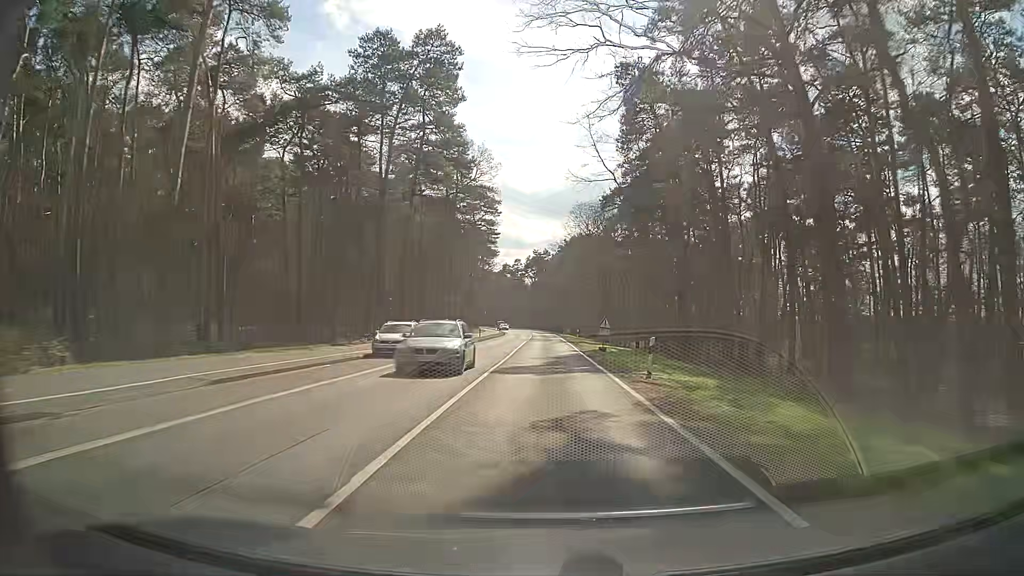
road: secondary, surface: asphalt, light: Day
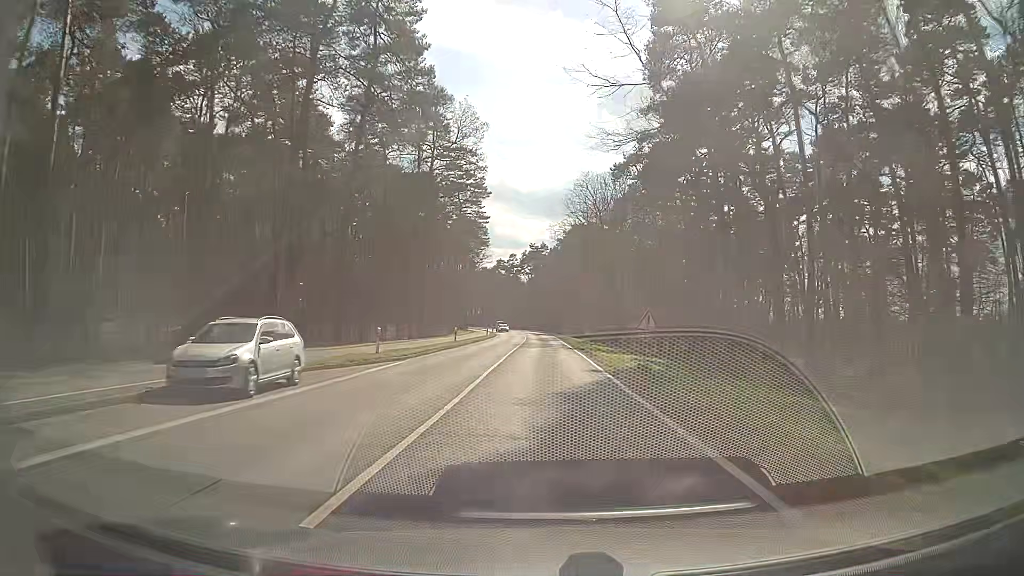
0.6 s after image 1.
(0.0, +15.8) m; 0°
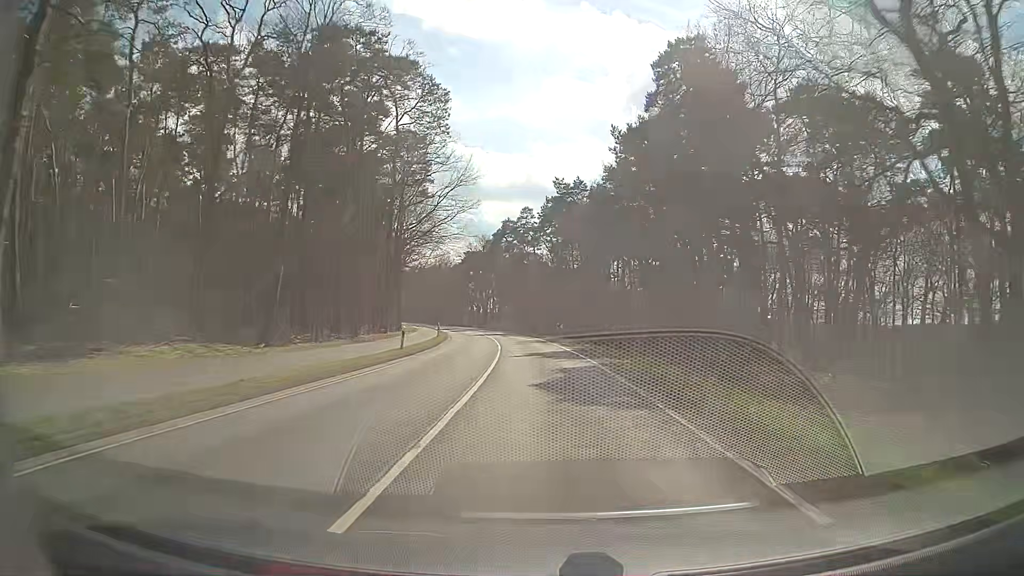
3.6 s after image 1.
(-0.3, +78.9) m; -2°
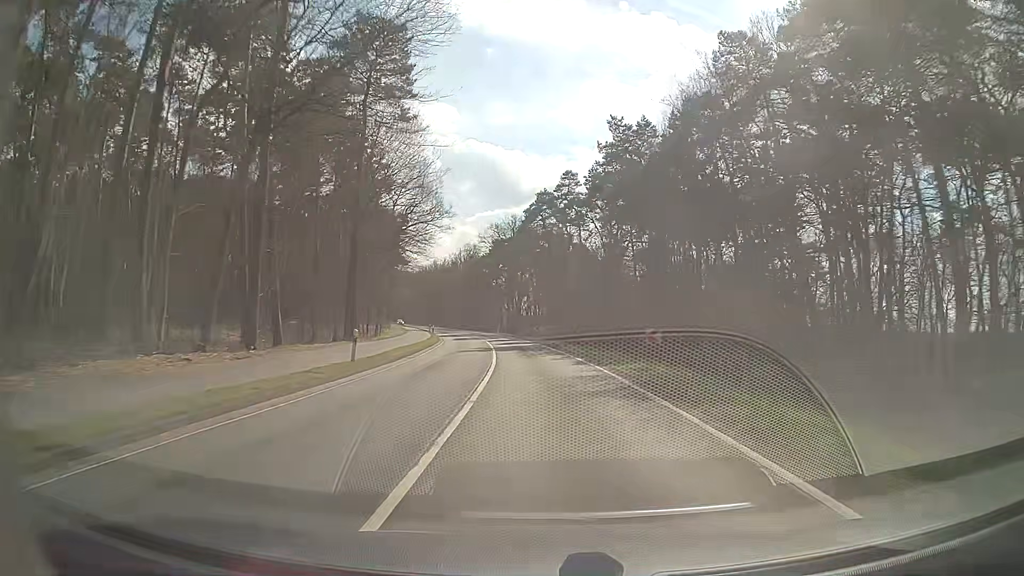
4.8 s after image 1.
(-0.8, +31.5) m; -3°
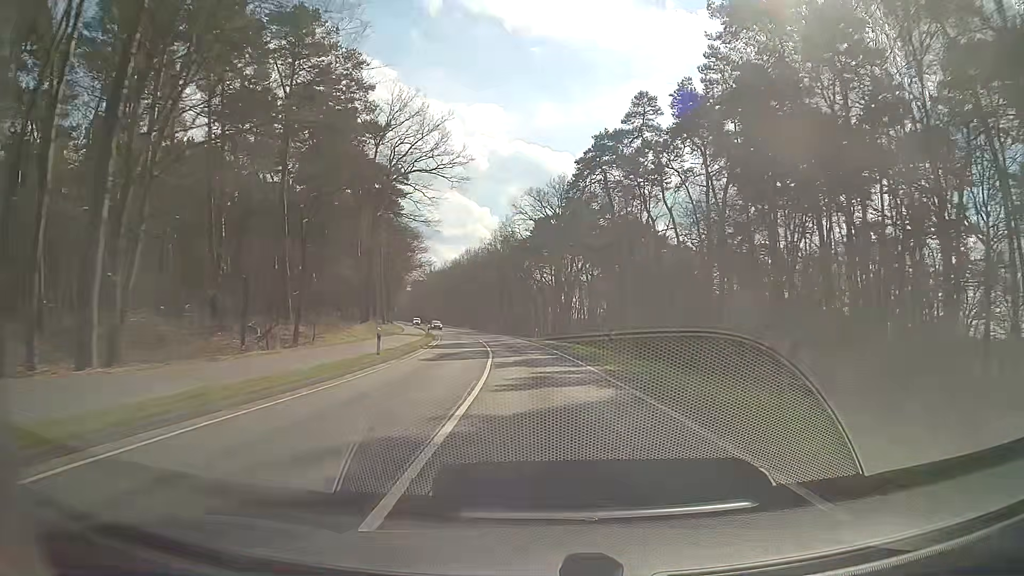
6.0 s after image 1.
(-1.1, +31.5) m; -4°
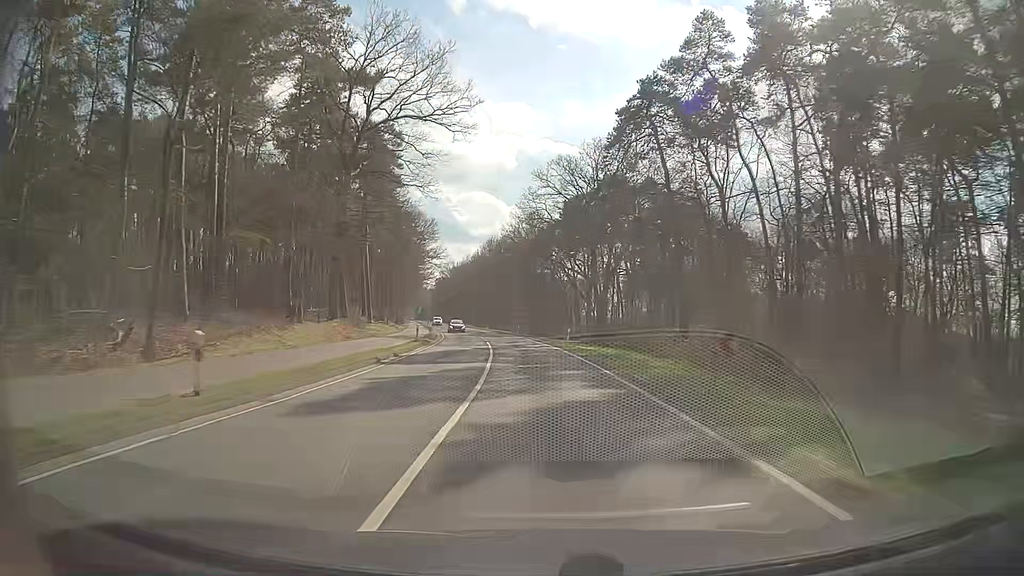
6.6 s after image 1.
(-0.3, +15.8) m; -3°
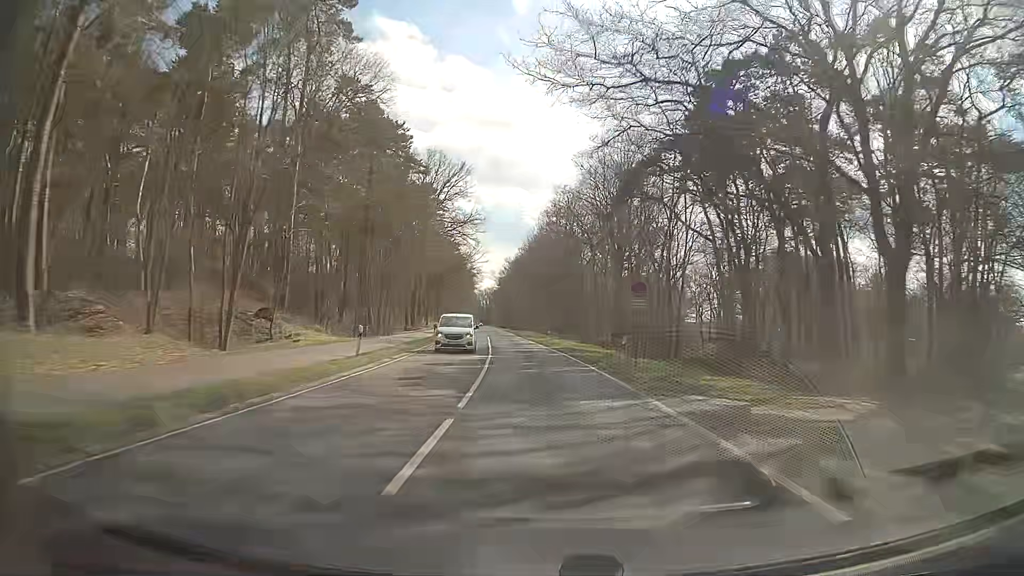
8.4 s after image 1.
(-2.5, +47.3) m; -6°
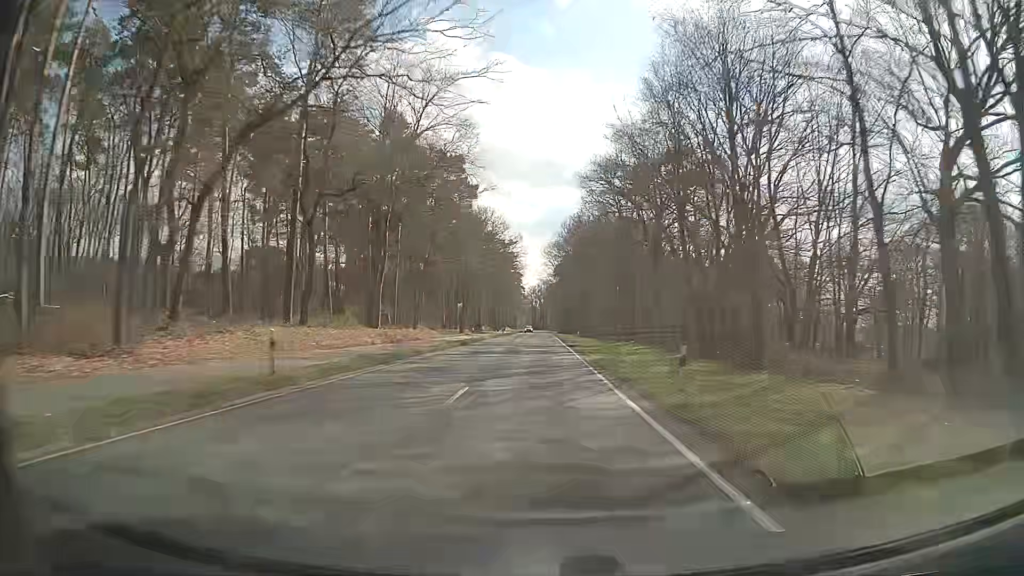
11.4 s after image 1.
(-5.2, +78.9) m; -5°
(0, +10) (0, +20) (0, +30) (0, +40) (0, +50) (0, +60) (0, +70) (0, +80) (0, +90) (-1, +100) m
